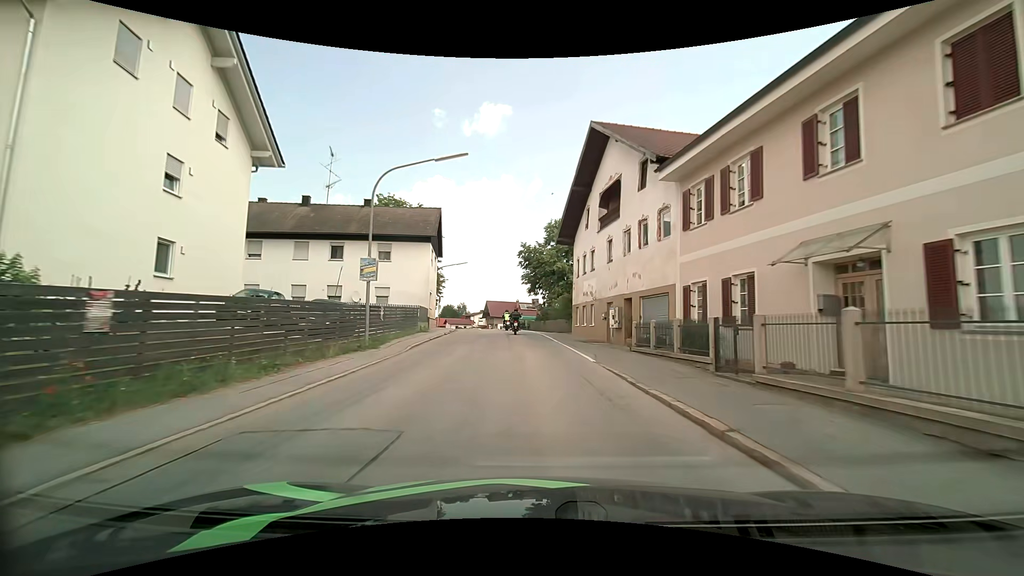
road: secondary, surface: asphalt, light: Day
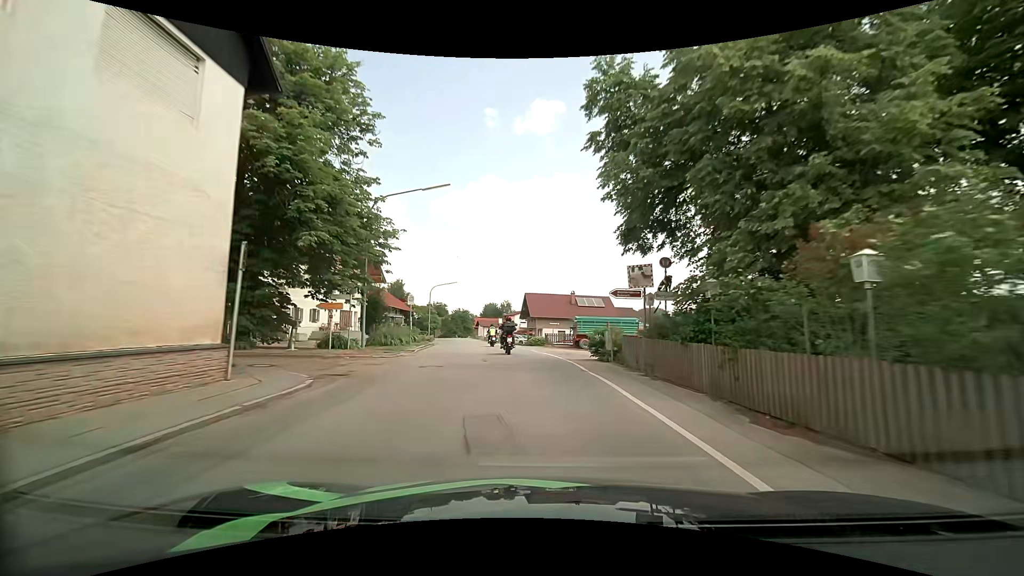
(-2.0, +35.5) m; -7°
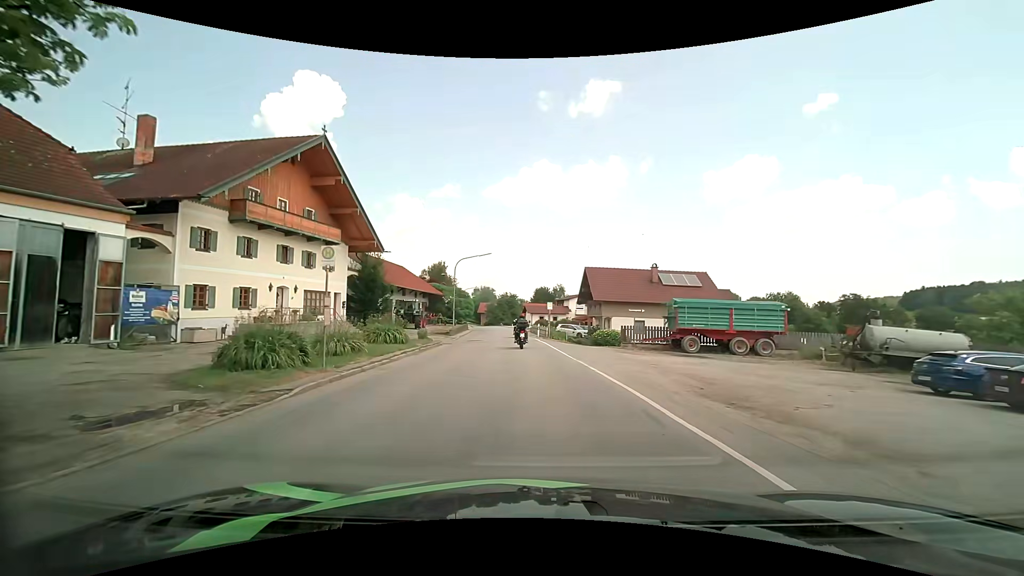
(-0.8, +18.7) m; -6°
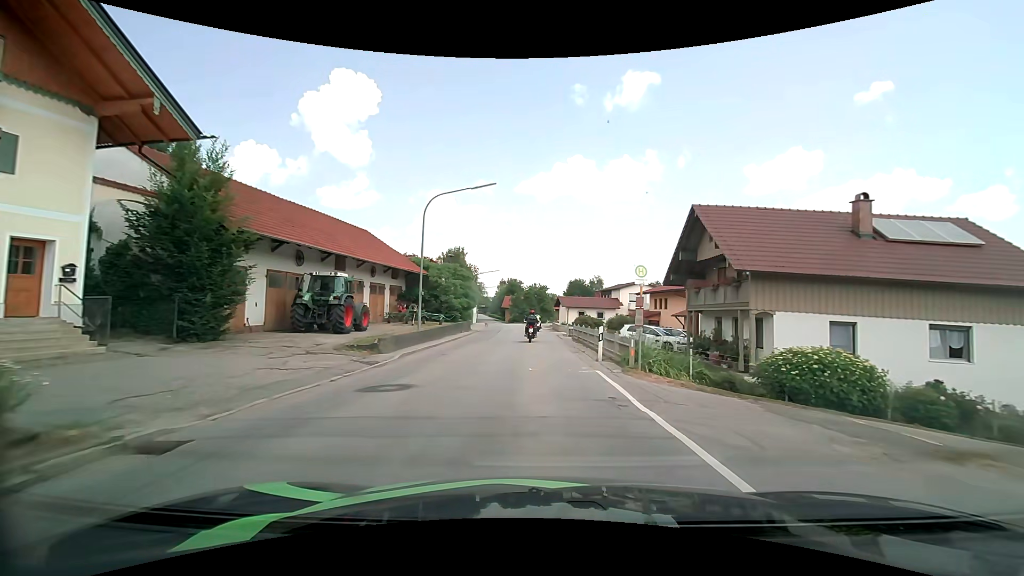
(-0.8, +25.5) m; -3°
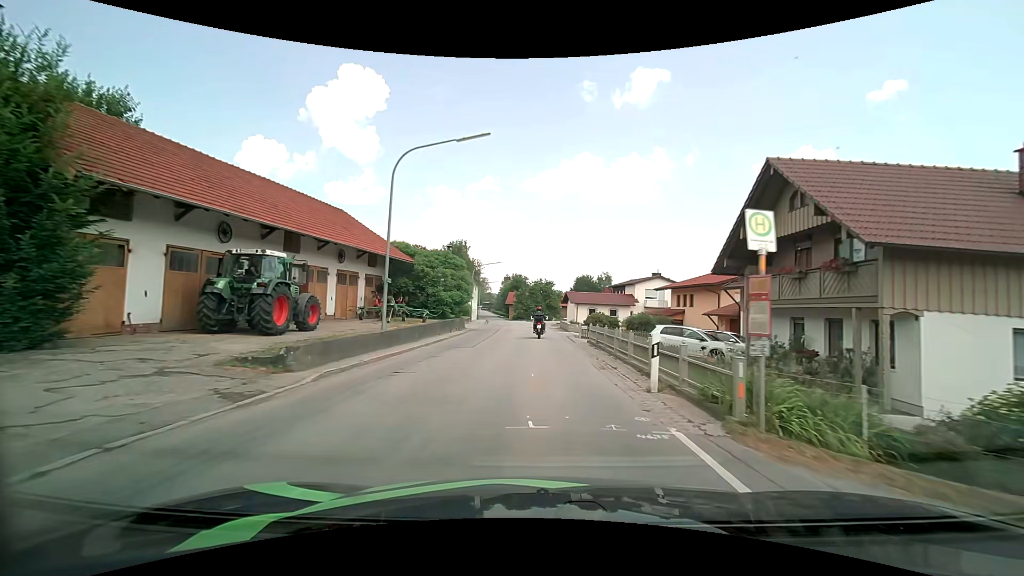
(-0.1, +6.7) m; -1°
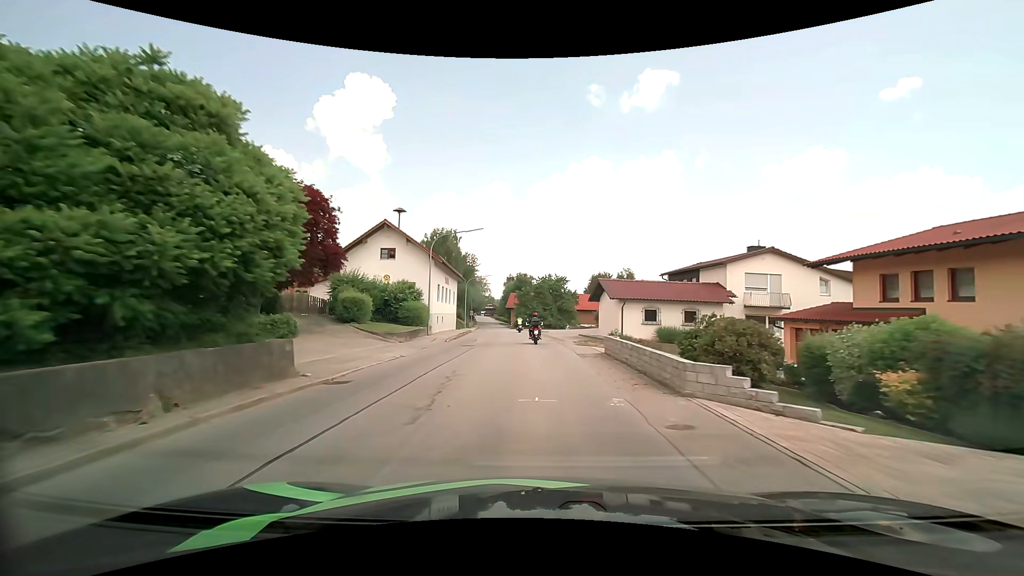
(-0.2, +28.0) m; -1°
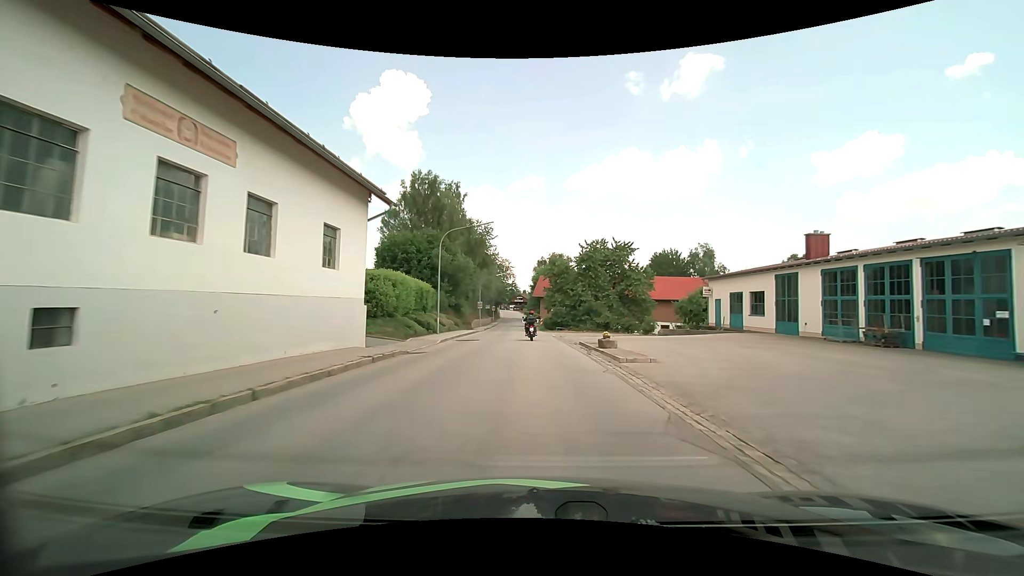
(-1.0, +37.7) m; -4°
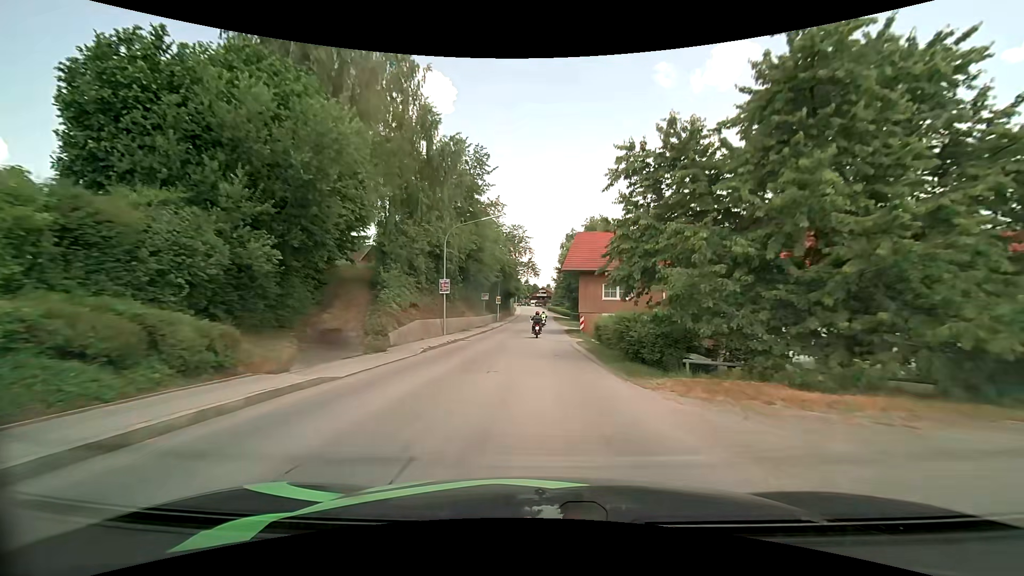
(-1.0, +40.3) m; -3°
(0, +10) (0, +20) (0, +30) (0, +40) (0, +50) (+1, +60) (+1, +70) (+1, +80) (+1, +90) (+1, +100) m
